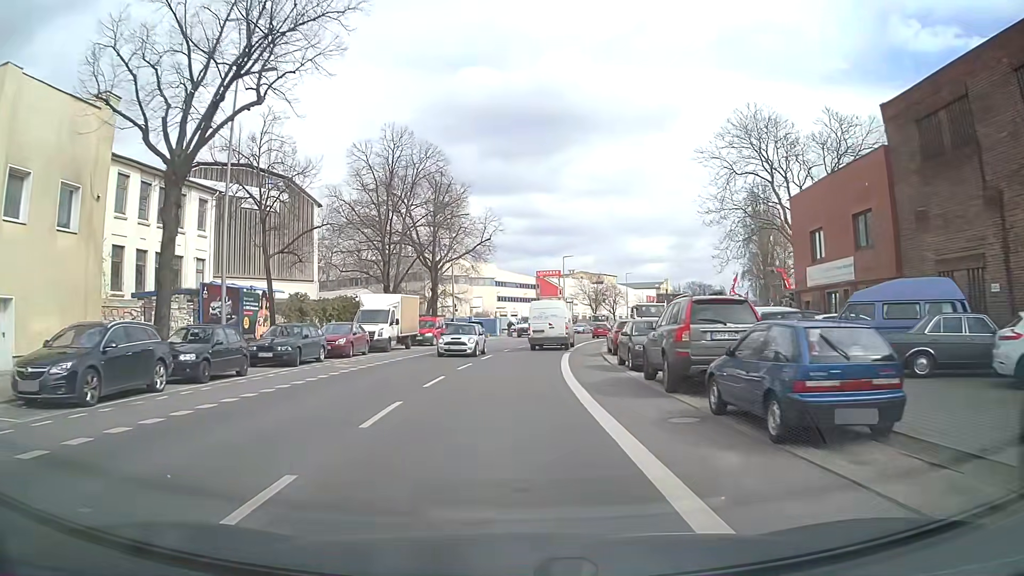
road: tertiary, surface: asphalt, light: Day
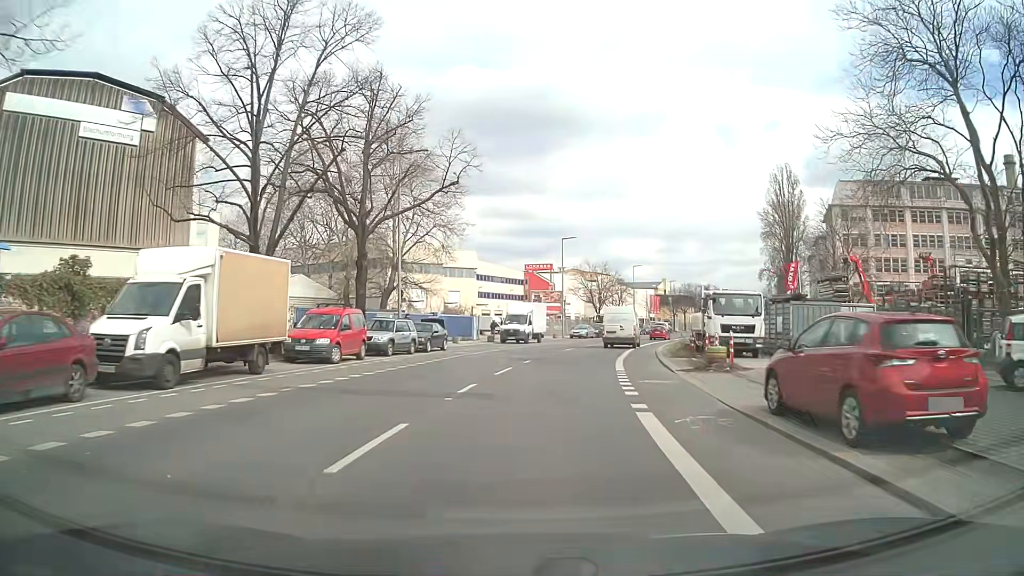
(+0.1, +21.0) m; +1°
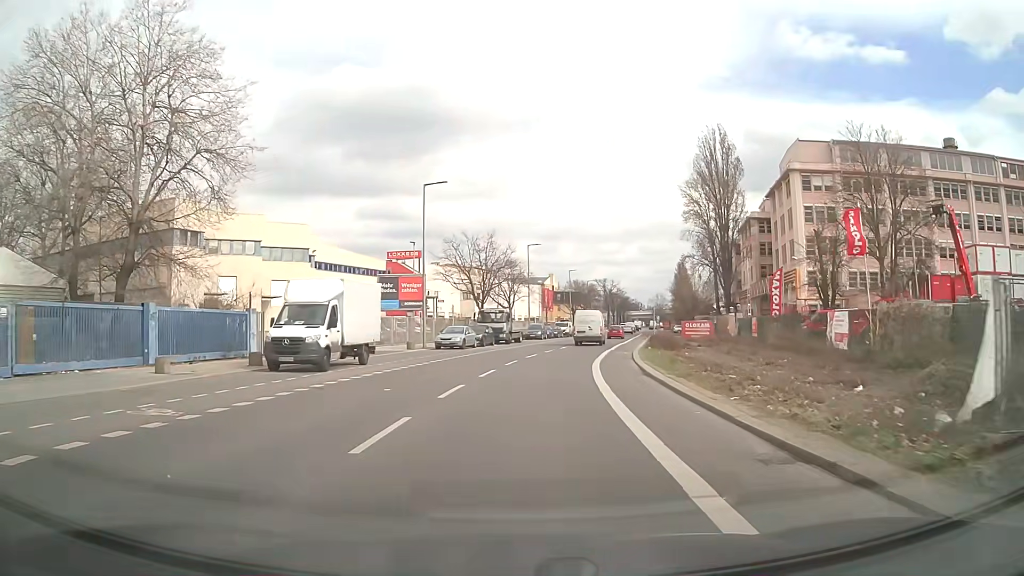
(+2.6, +28.4) m; +11°
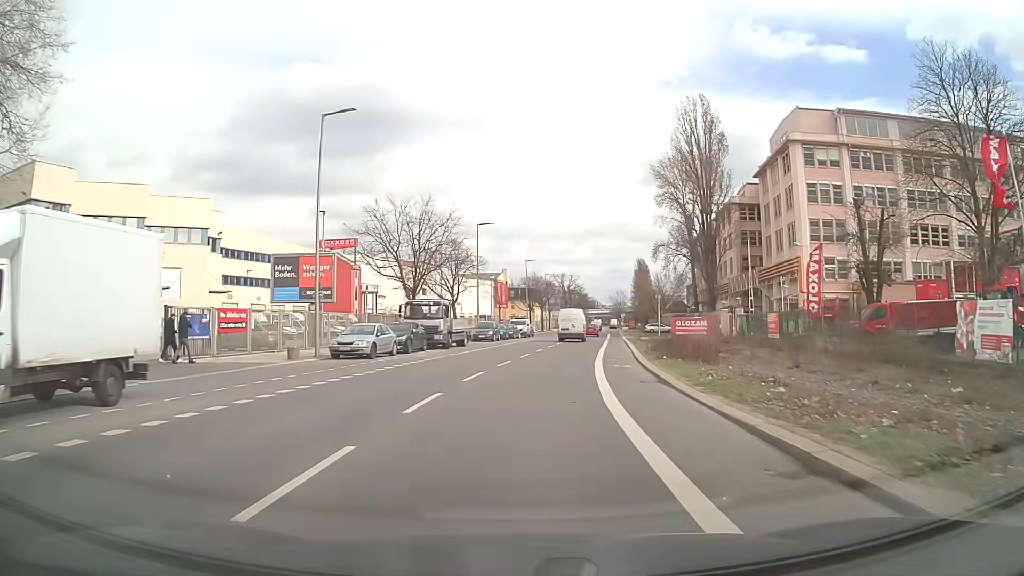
(+0.4, +14.6) m; +3°
